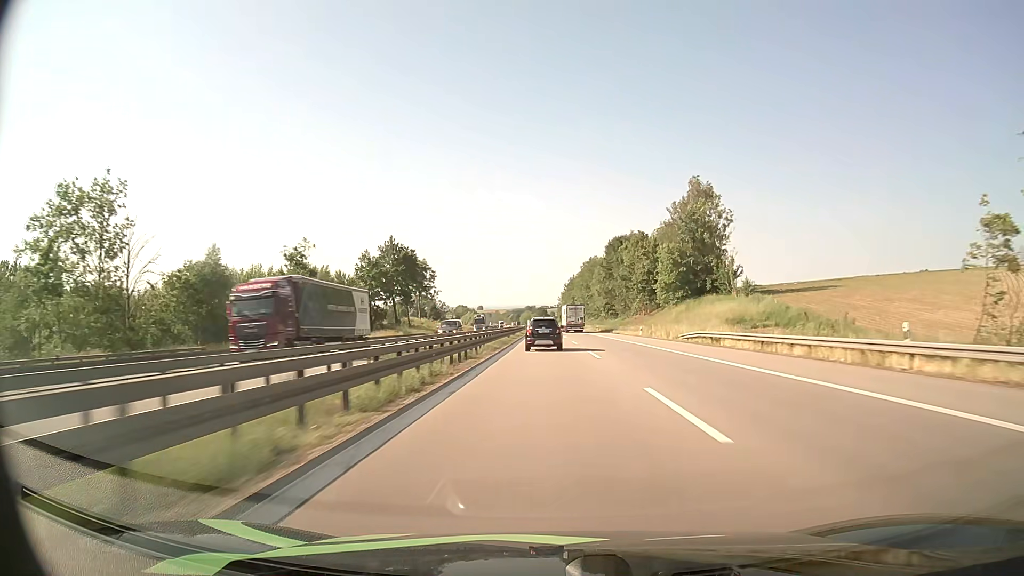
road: motorway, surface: asphalt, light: Day
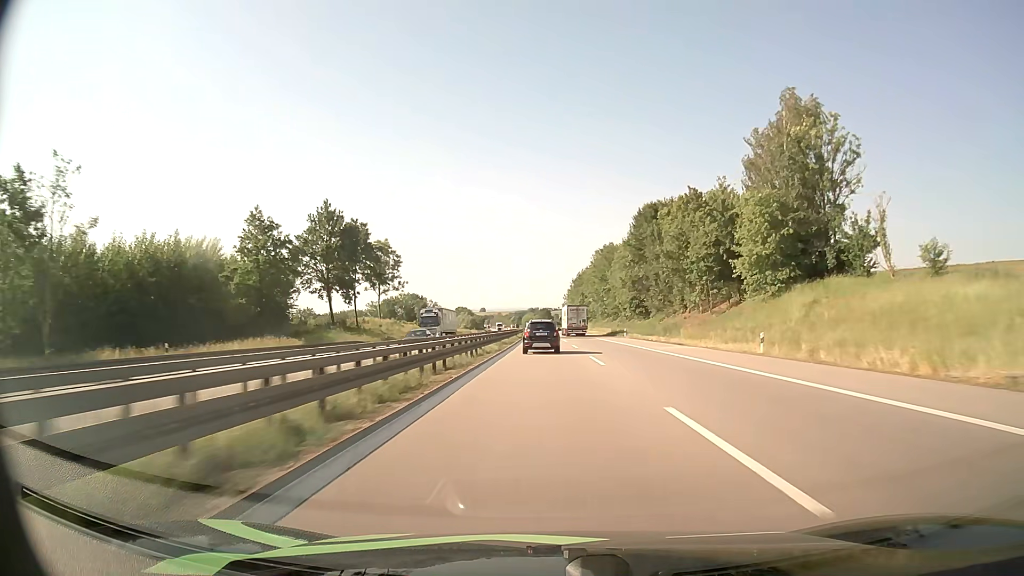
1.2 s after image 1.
(-0.1, +38.9) m; 0°
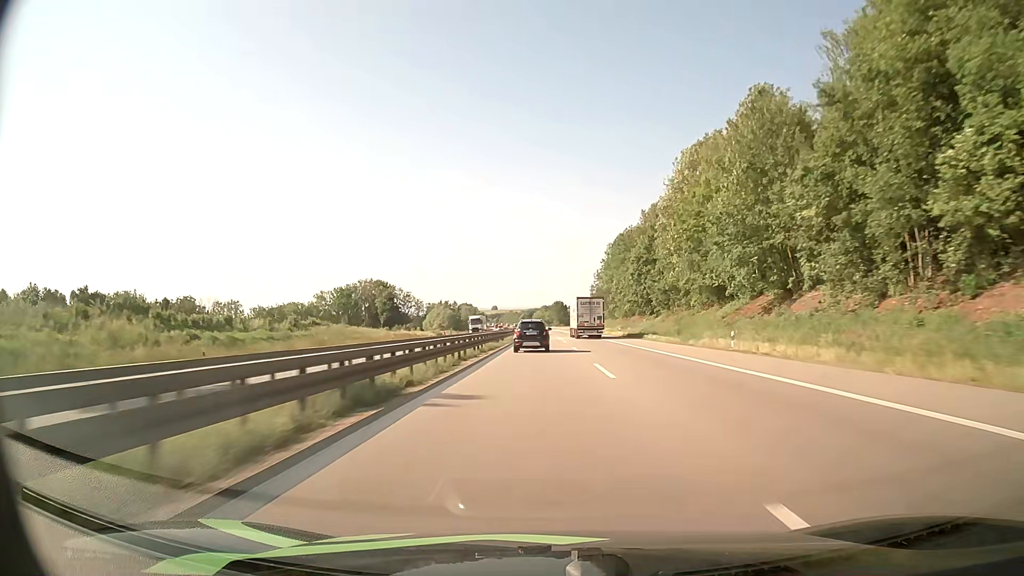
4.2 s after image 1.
(-0.7, +96.3) m; -1°
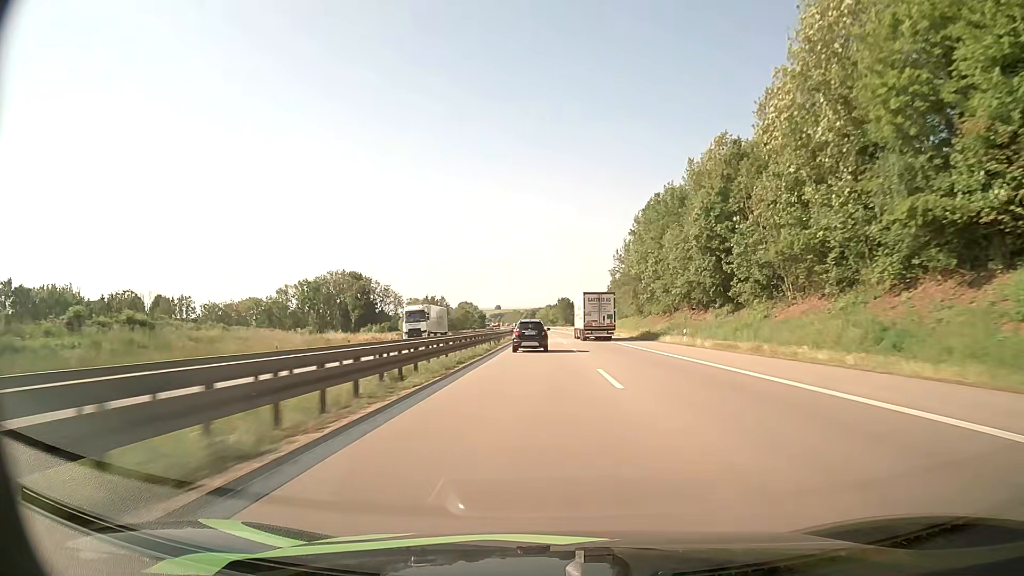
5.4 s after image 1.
(-0.1, +38.9) m; 0°
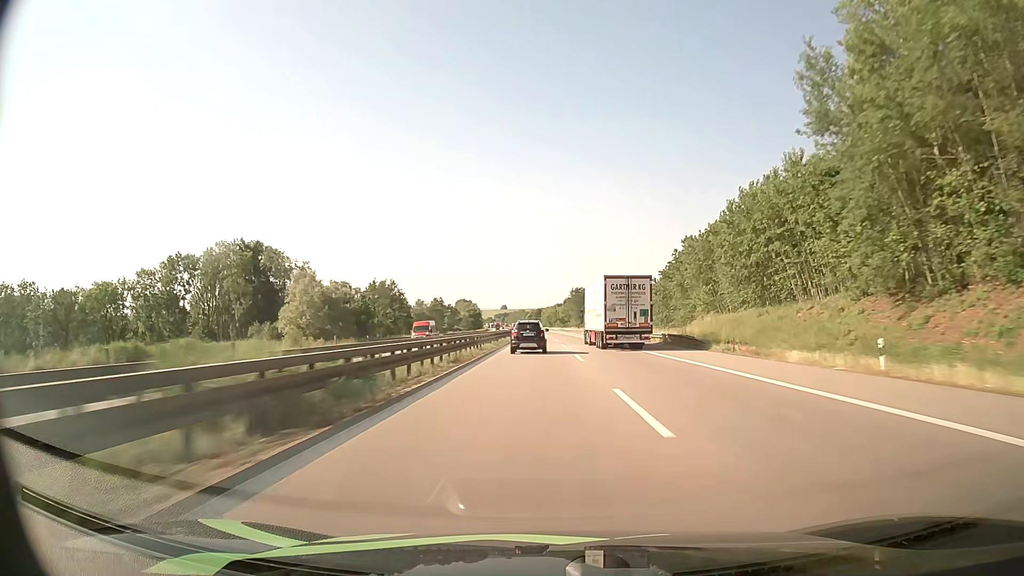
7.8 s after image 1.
(-0.5, +78.6) m; -1°
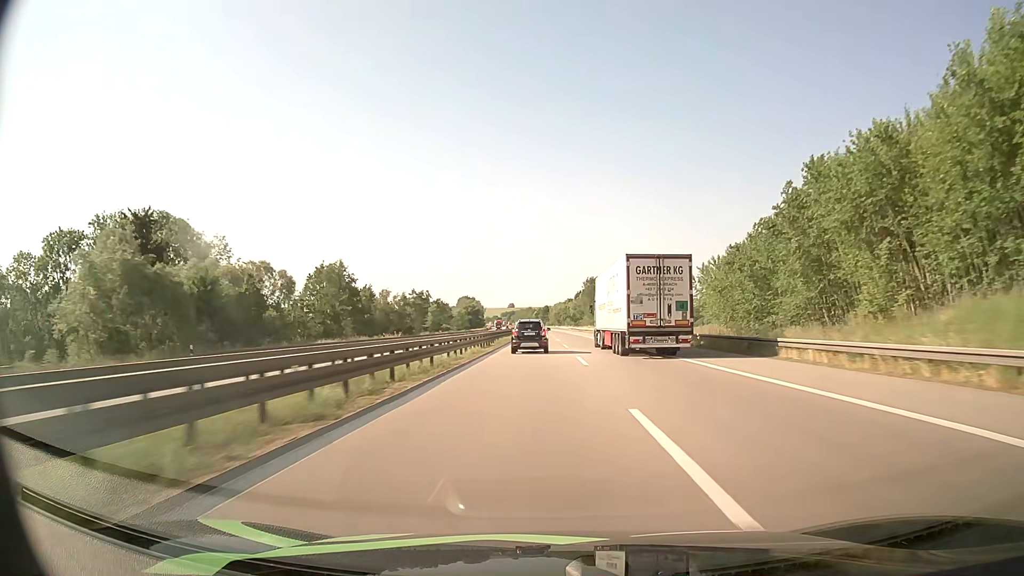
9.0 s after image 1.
(-0.2, +39.8) m; -1°
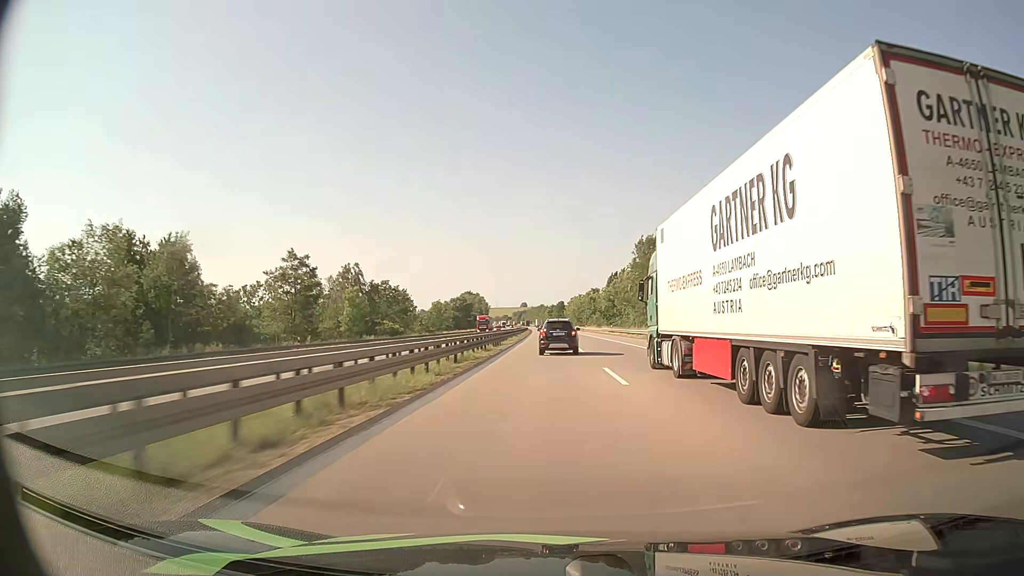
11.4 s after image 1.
(-1.1, +79.8) m; -1°
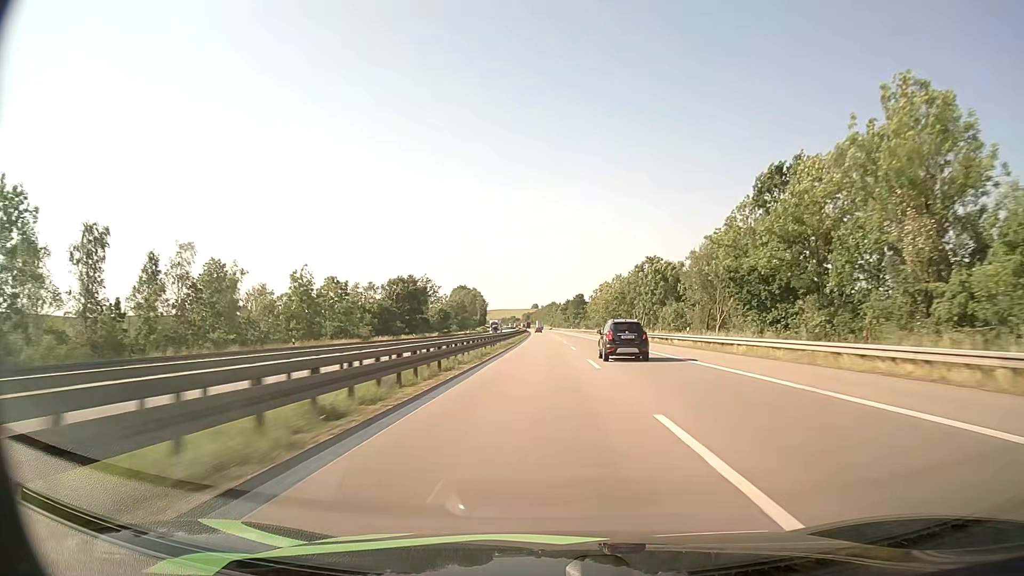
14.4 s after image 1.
(-0.6, +101.6) m; -1°
(0, +10) (0, +20) (0, +30) (0, +40) (0, +50) (0, +60) (0, +70) (0, +80) (0, +90) (0, +100) m
